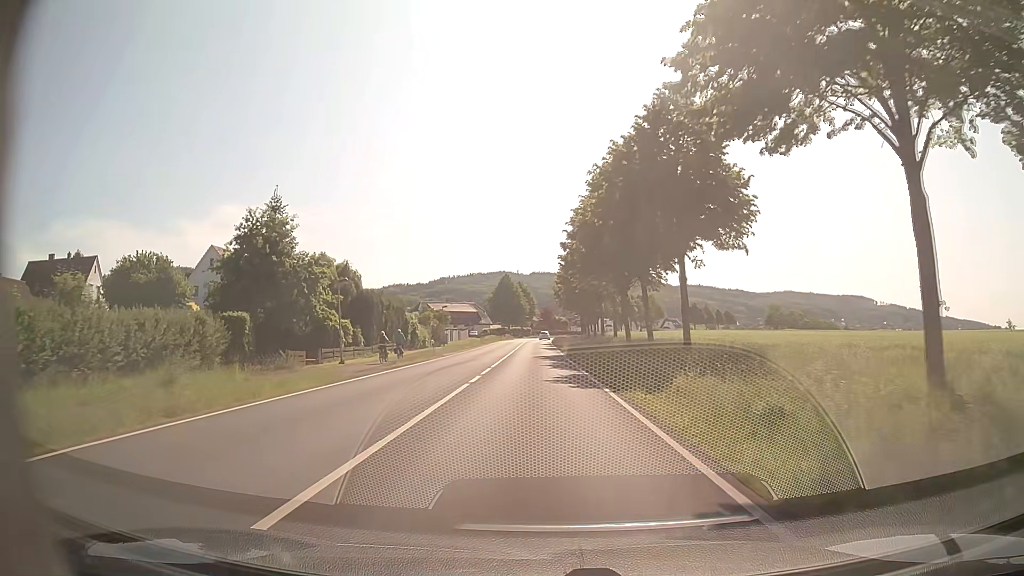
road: primary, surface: asphalt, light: Day
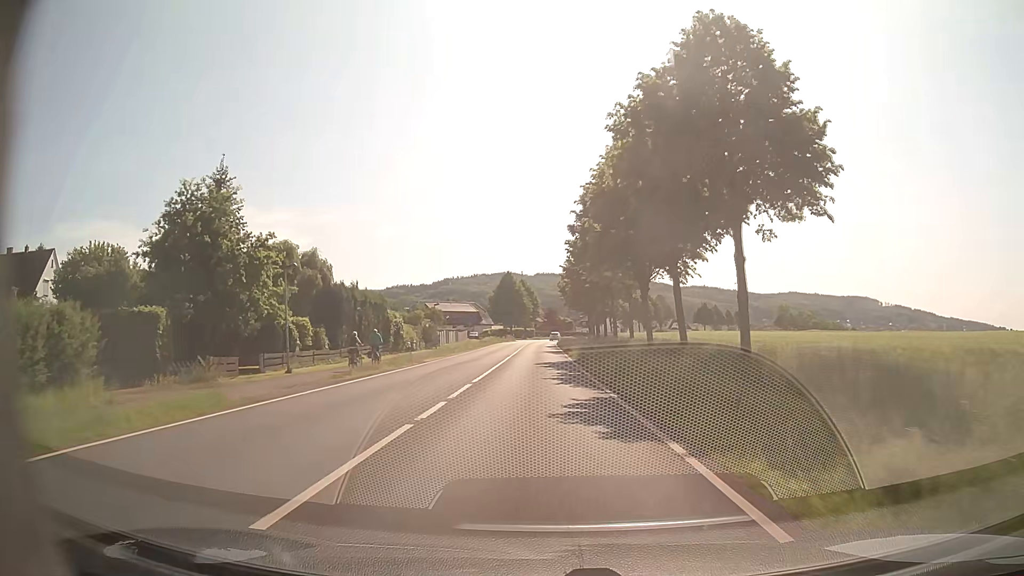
(-0.1, +8.5) m; 0°
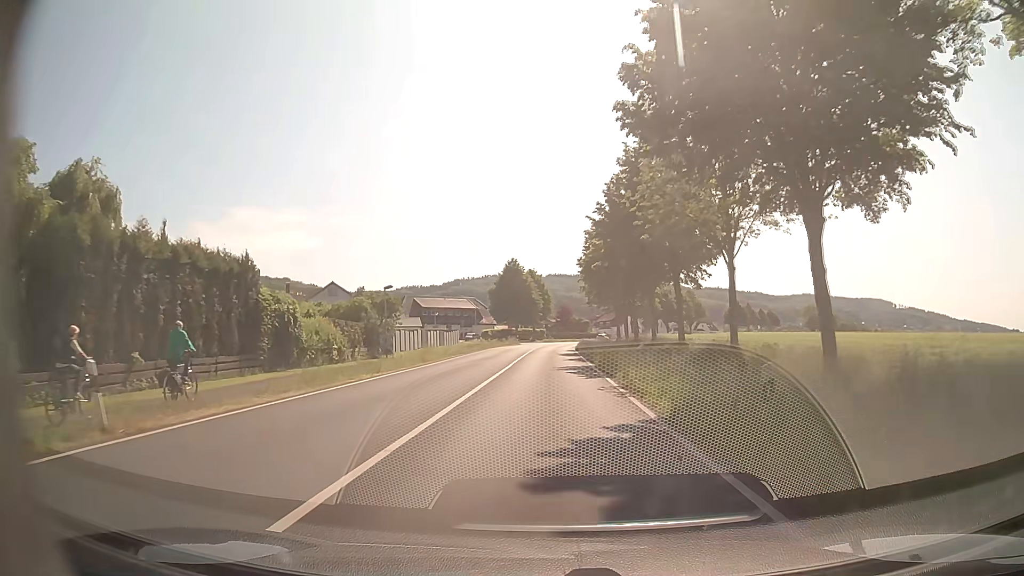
(-0.2, +25.6) m; -1°
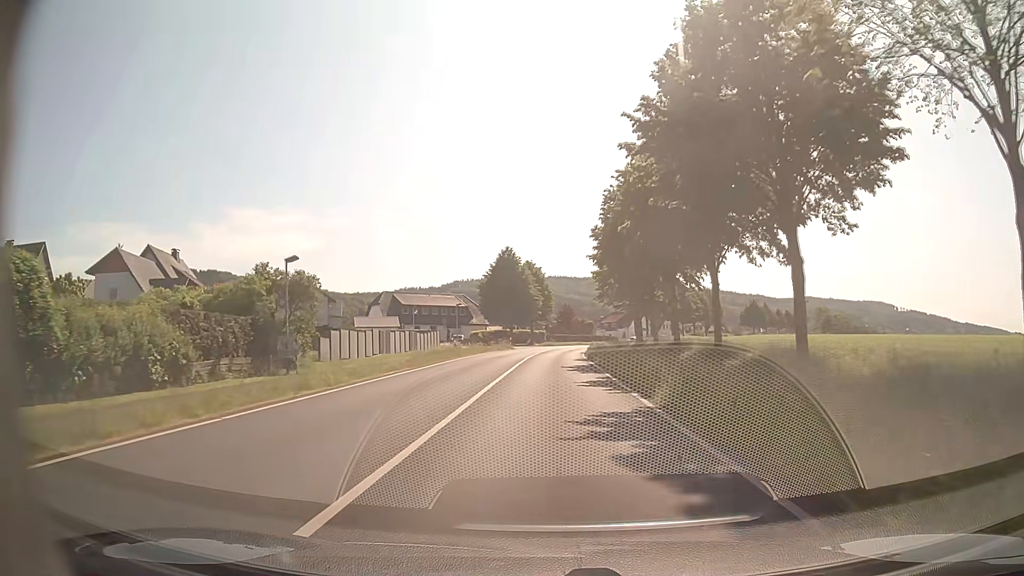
(+0.1, +17.2) m; +1°
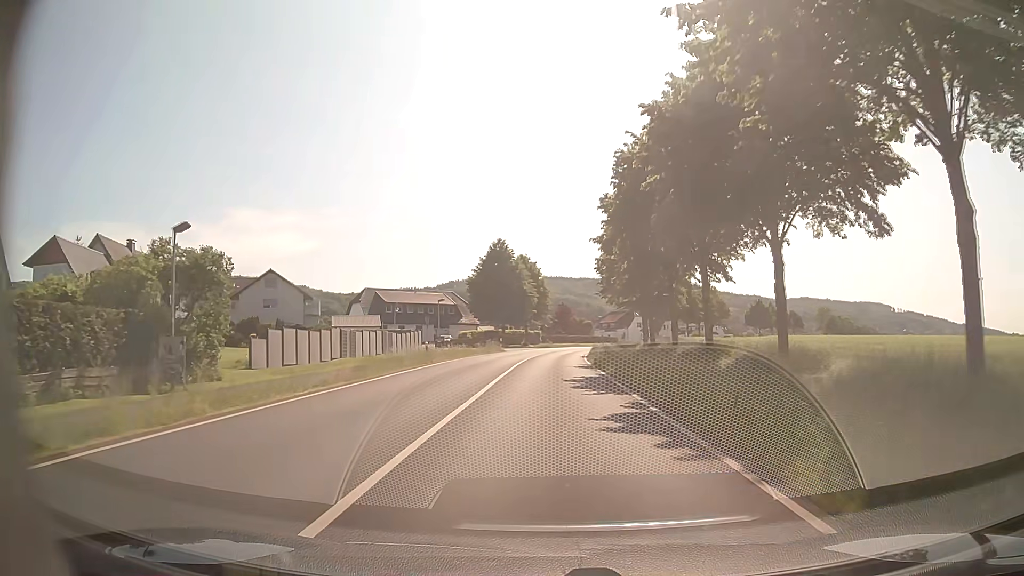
(0.0, +8.7) m; 0°
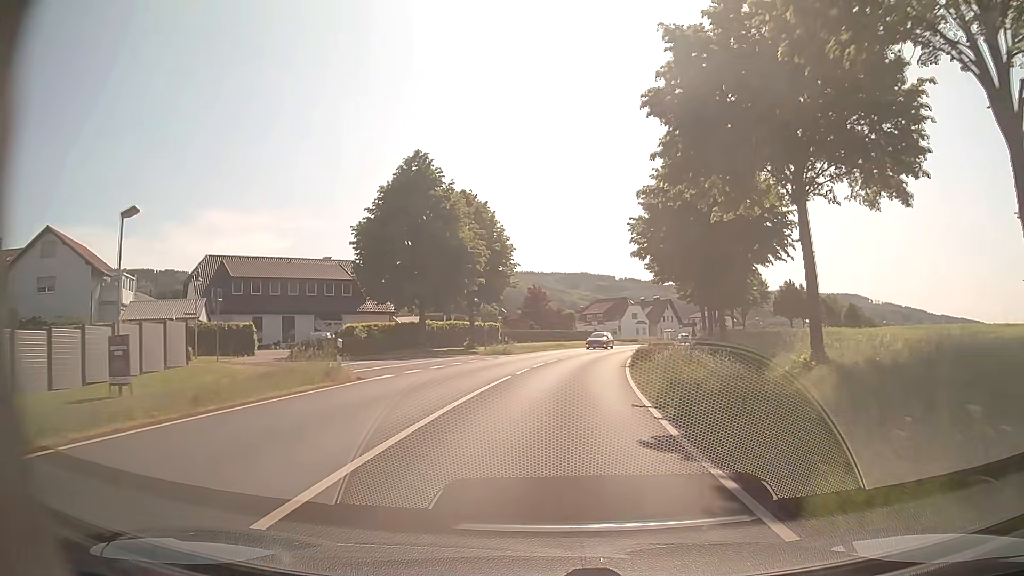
(+0.8, +42.4) m; +2°
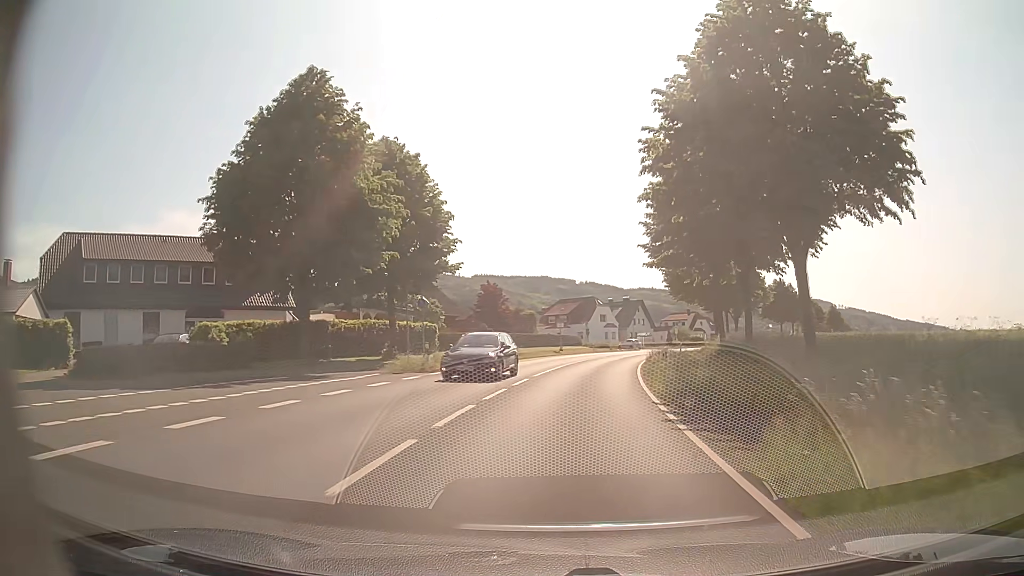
(+0.5, +16.5) m; +3°
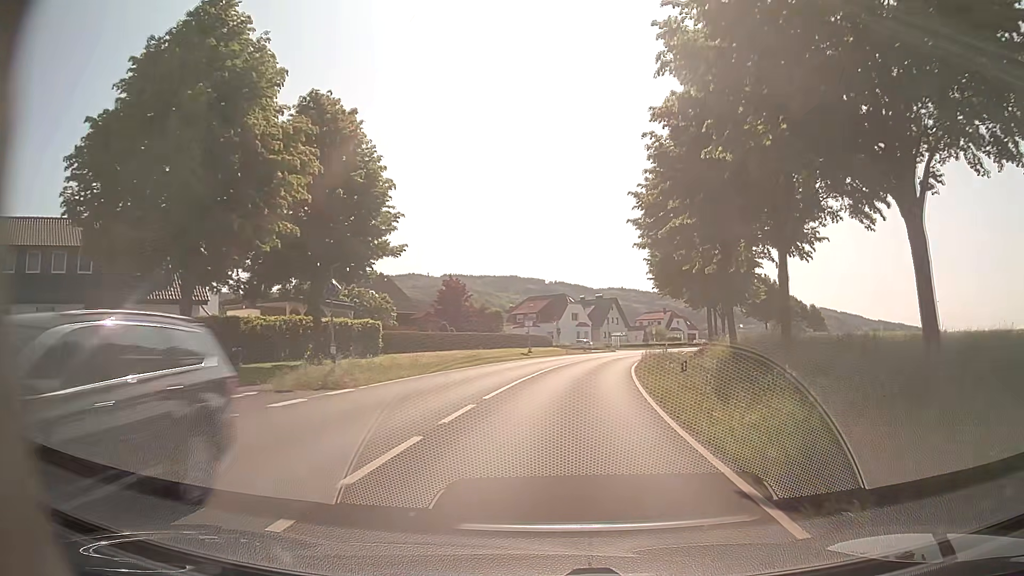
(+0.2, +8.3) m; +3°
(0, +10) (+1, +20) (+2, +30) (+3, +40) (+5, +50) (+8, +59) (+11, +69) (+14, +78) (+18, +88) (+22, +97) m
